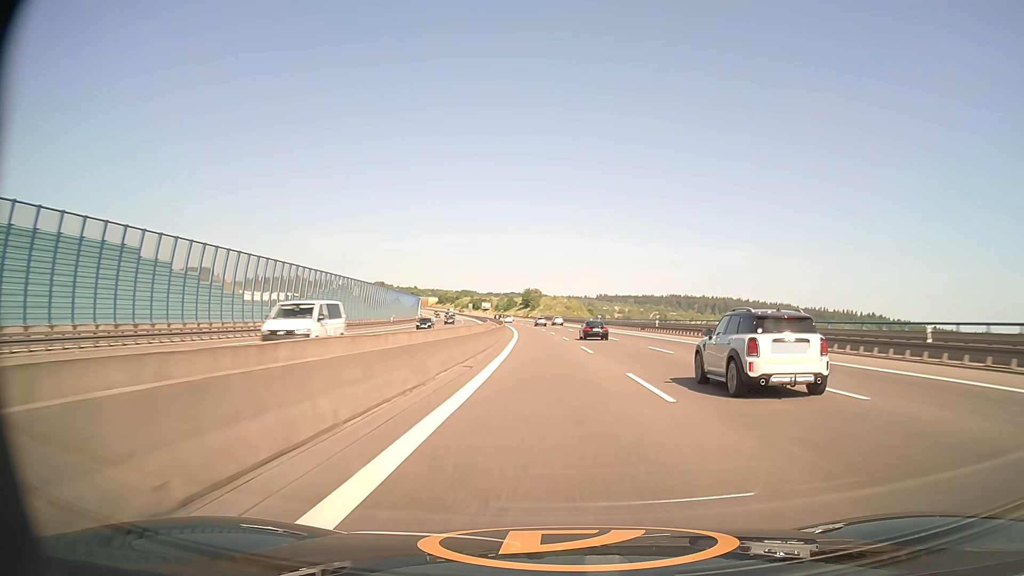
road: motorway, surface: asphalt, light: Day
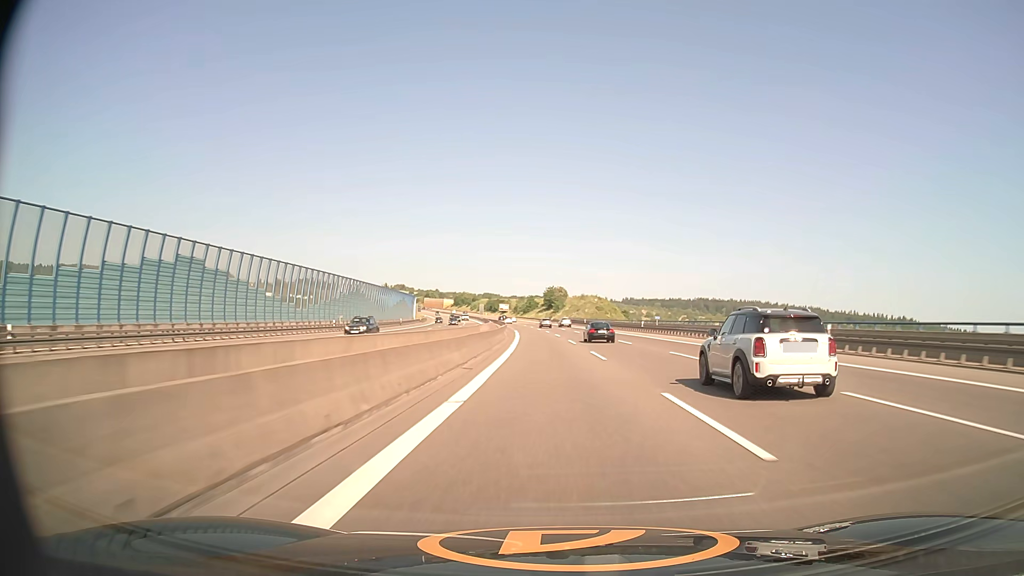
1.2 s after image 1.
(-0.8, +40.5) m; -2°
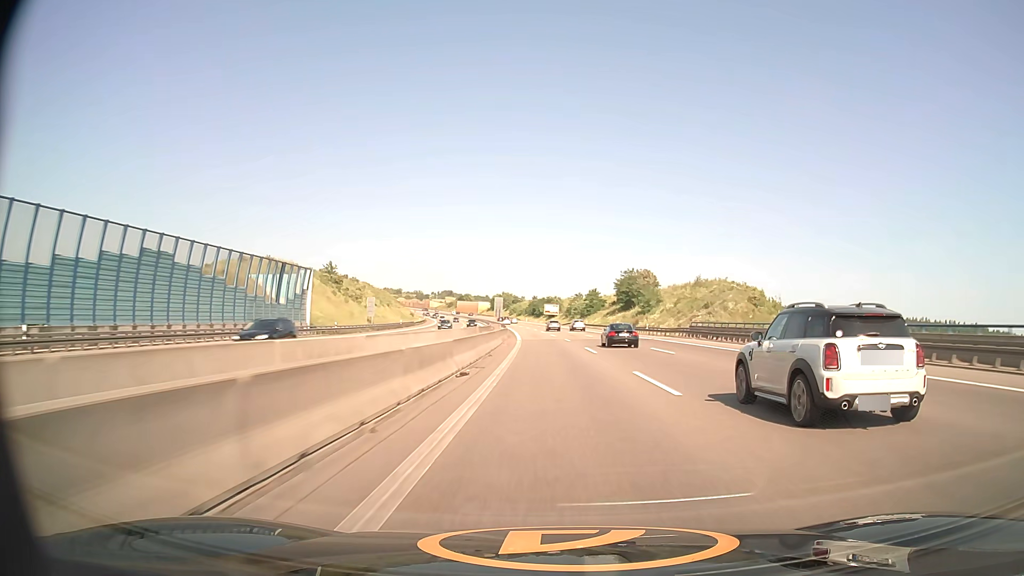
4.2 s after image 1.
(-4.5, +100.3) m; -5°
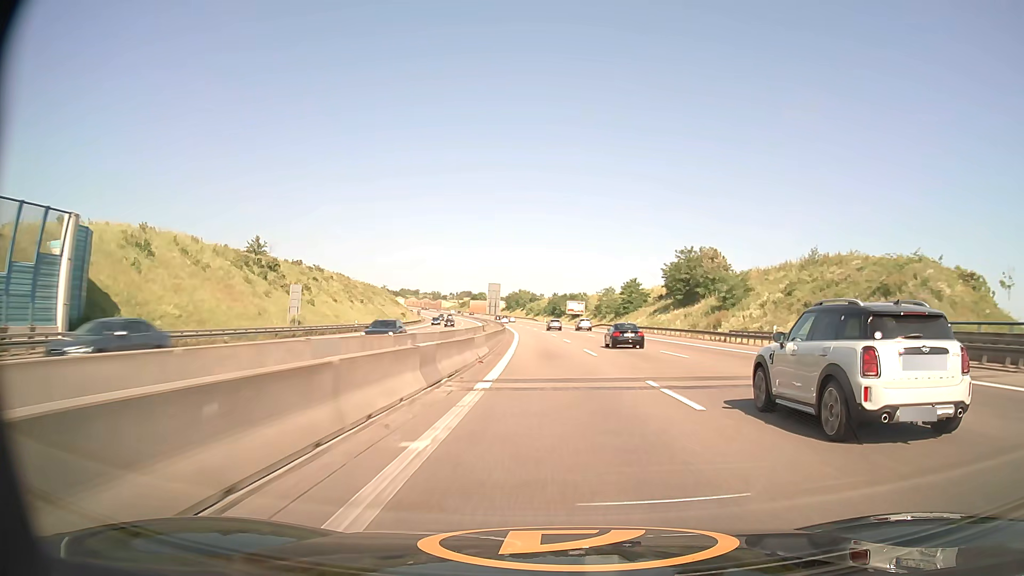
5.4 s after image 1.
(-0.6, +39.4) m; -2°
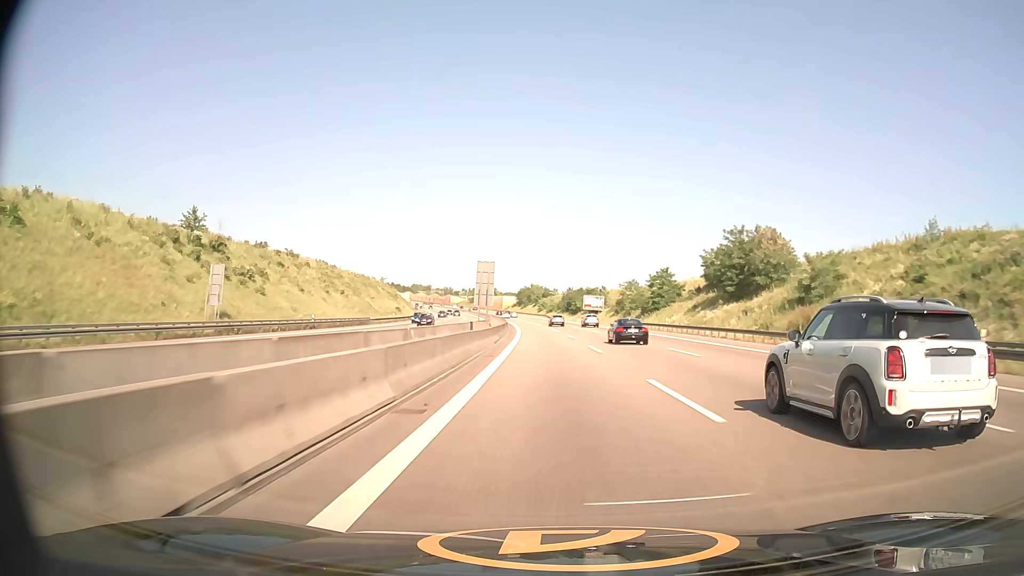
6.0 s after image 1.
(-0.2, +19.6) m; -1°
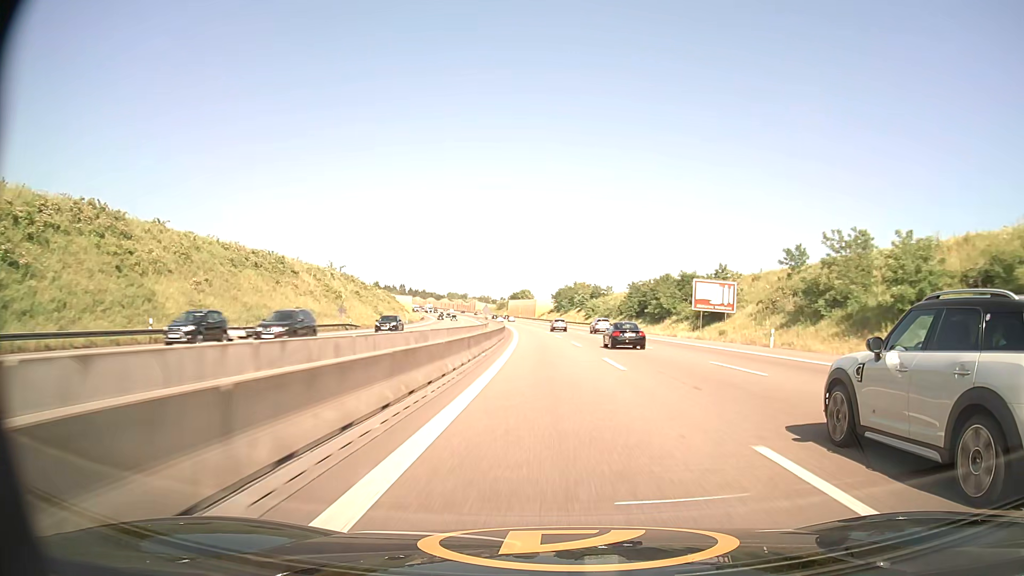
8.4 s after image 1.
(-2.7, +78.9) m; -4°
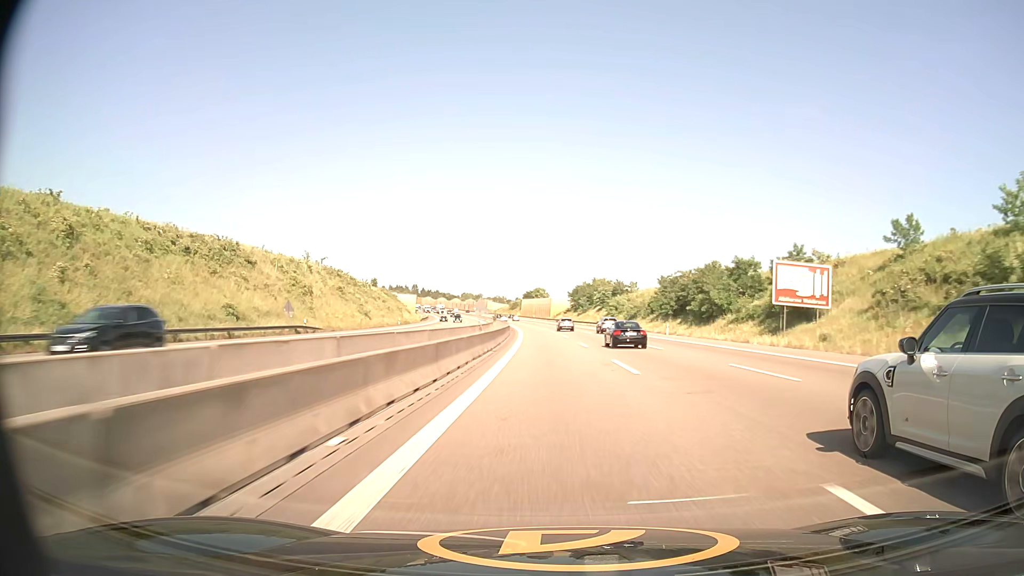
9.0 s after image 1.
(-0.2, +19.8) m; -1°
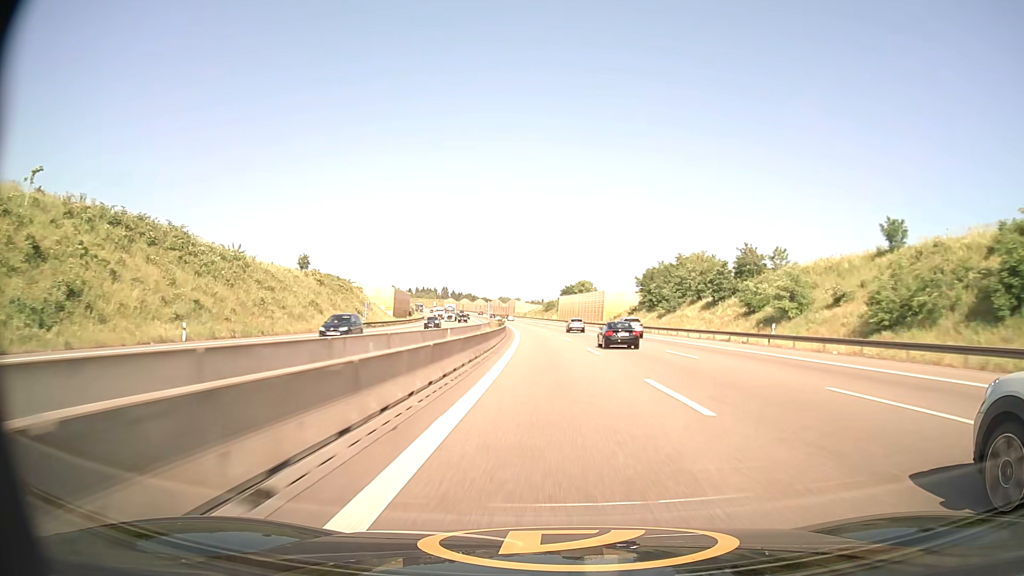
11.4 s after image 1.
(-2.6, +78.8) m; -4°
(0, +10) (0, +20) (0, +30) (-1, +40) (-1, +50) (-2, +60) (-2, +70) (-3, +80) (-4, +90) (-5, +100) m
